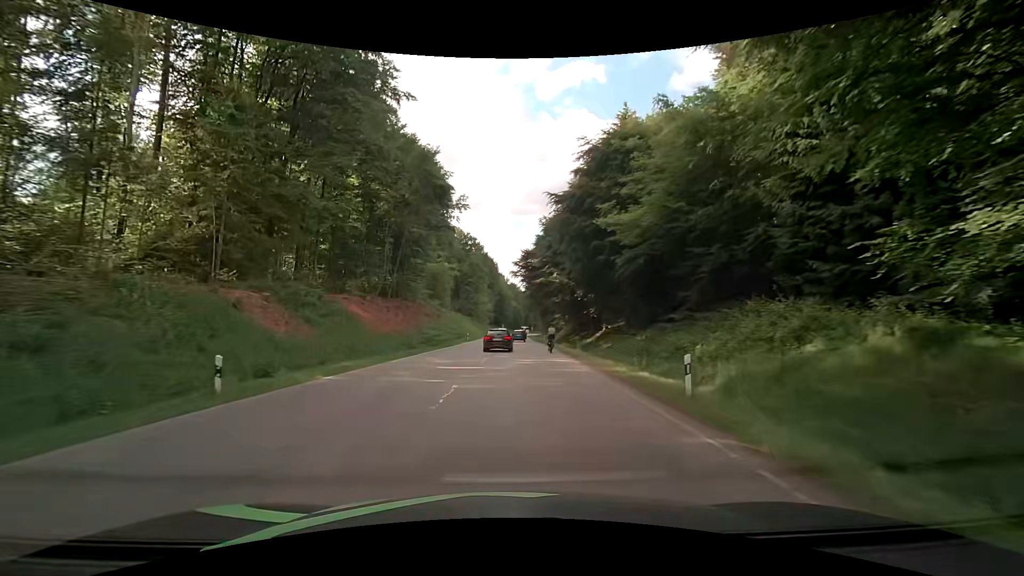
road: secondary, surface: asphalt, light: Day
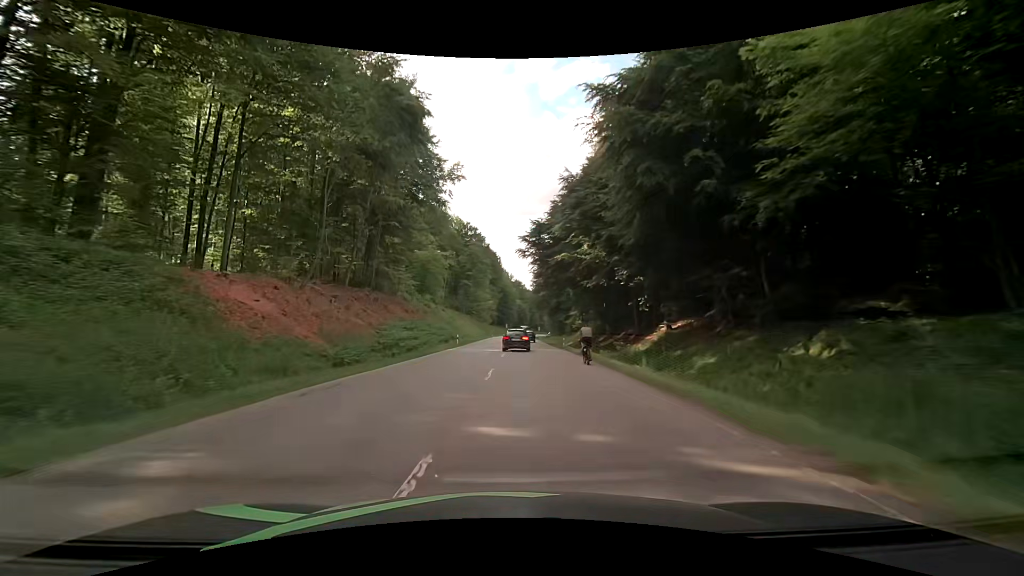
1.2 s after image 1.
(-0.2, +18.9) m; -1°
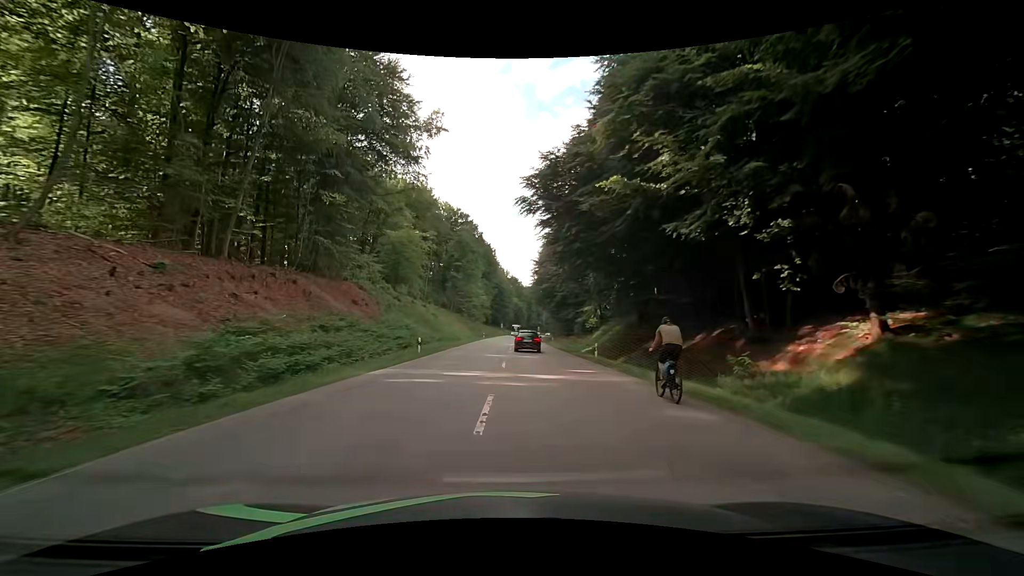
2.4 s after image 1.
(+0.3, +19.5) m; 0°
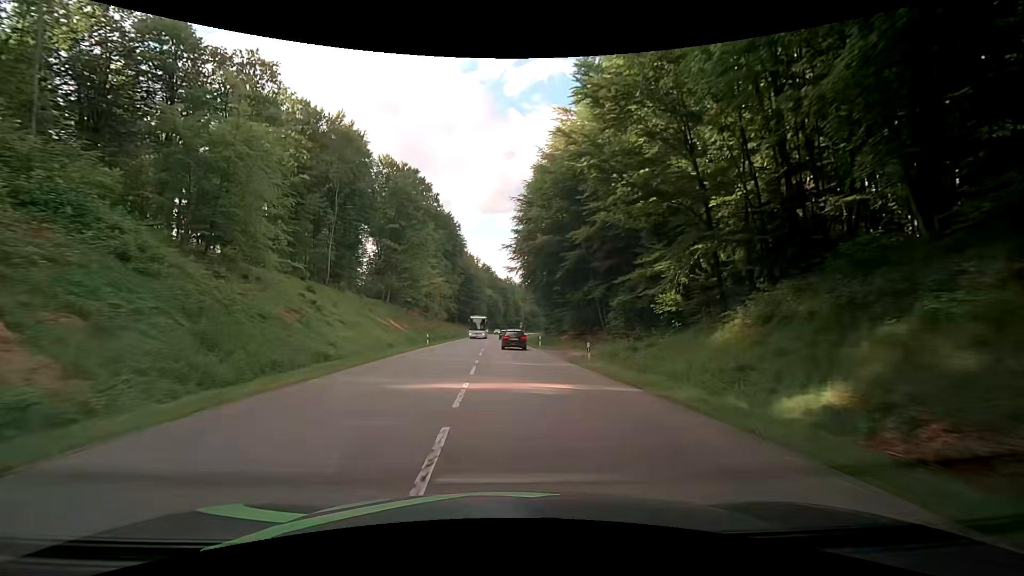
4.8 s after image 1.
(+0.9, +40.8) m; +3°
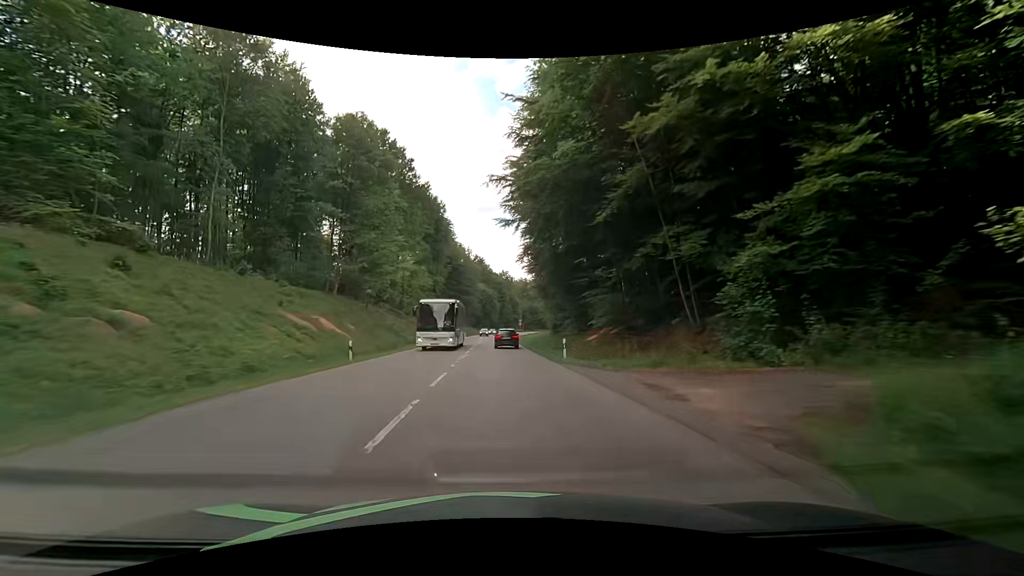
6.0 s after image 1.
(+0.2, +21.3) m; +1°
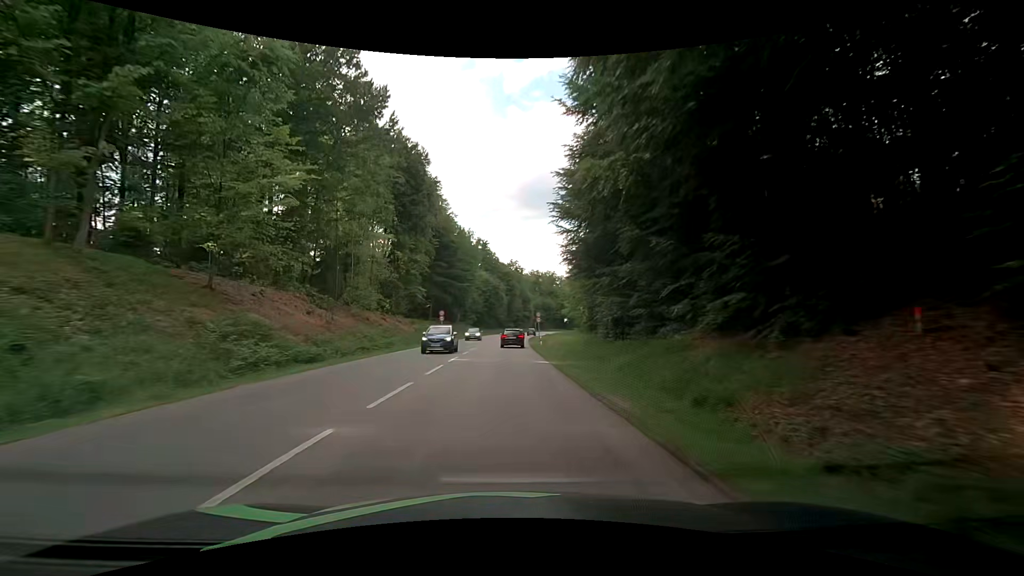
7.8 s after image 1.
(-0.3, +32.9) m; -1°
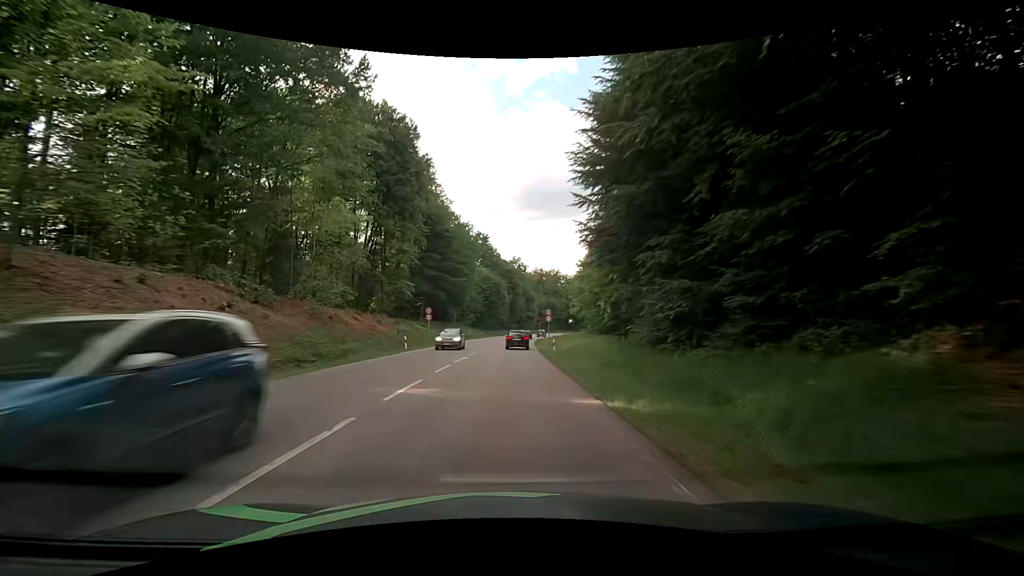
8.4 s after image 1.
(0.0, +11.2) m; 0°
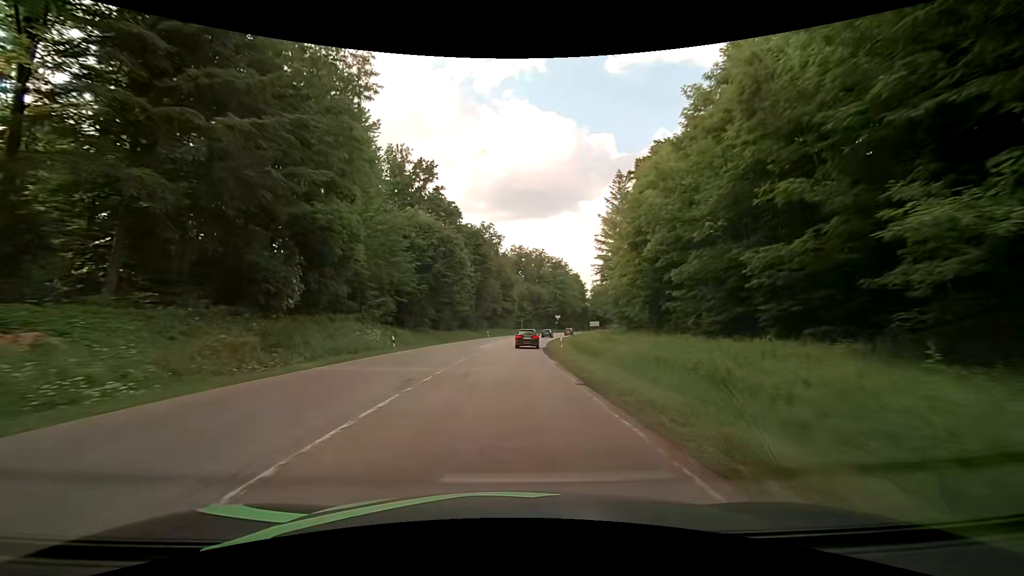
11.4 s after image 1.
(+0.9, +57.1) m; +3°
(0, +10) (0, +20) (+1, +30) (+1, +40) (+2, +50) (+3, +60) (+4, +70) (+6, +80) (+7, +90) (+9, +99) m
